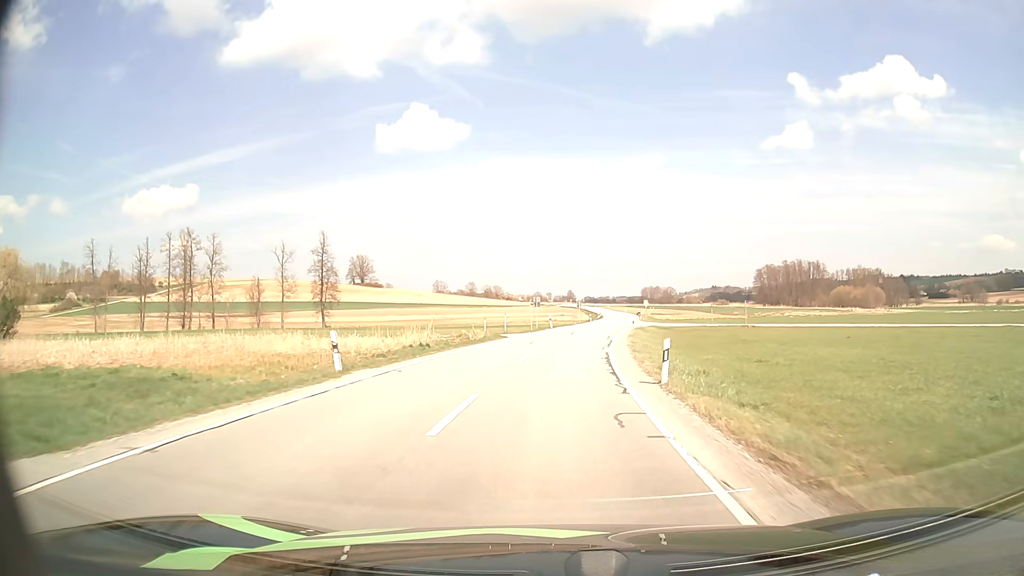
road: secondary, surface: asphalt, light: Day
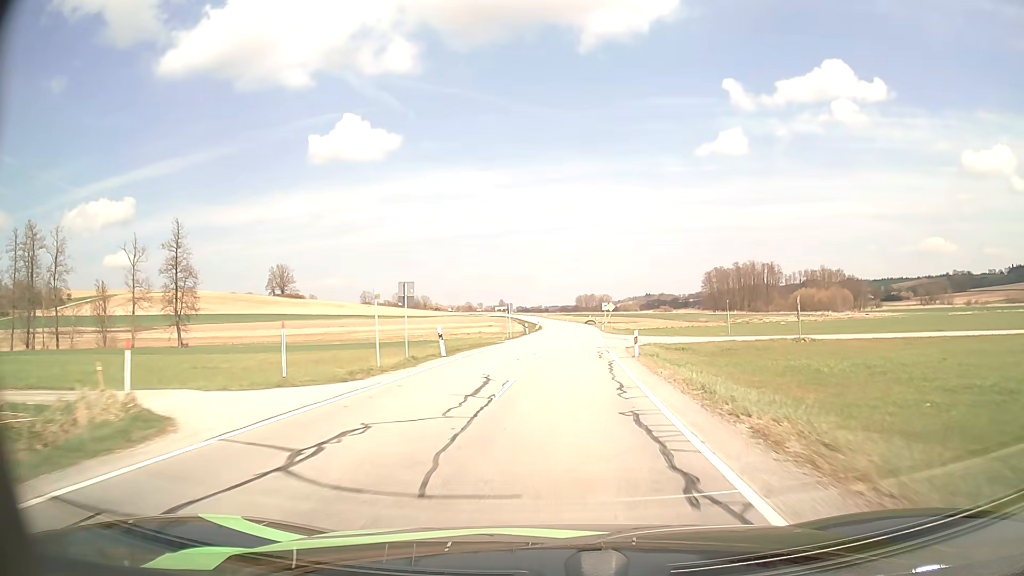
(+1.4, +32.2) m; +5°
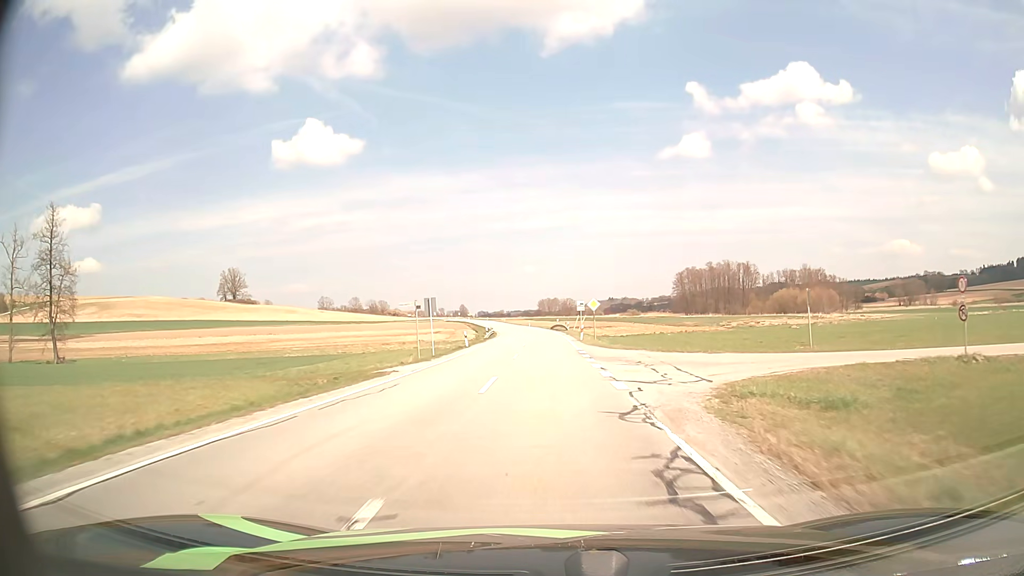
(+0.7, +21.9) m; +3°
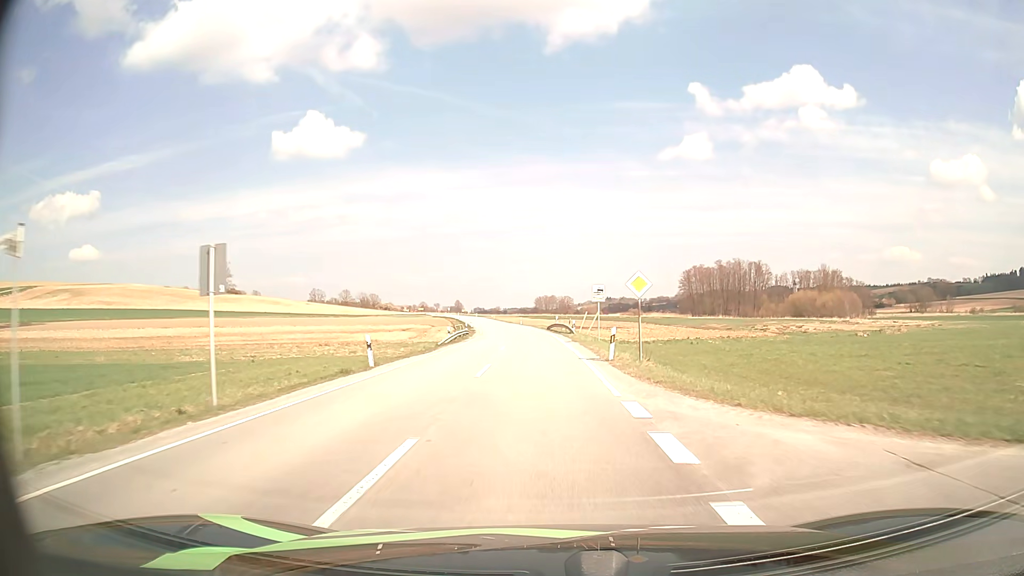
(+0.1, +22.1) m; 0°
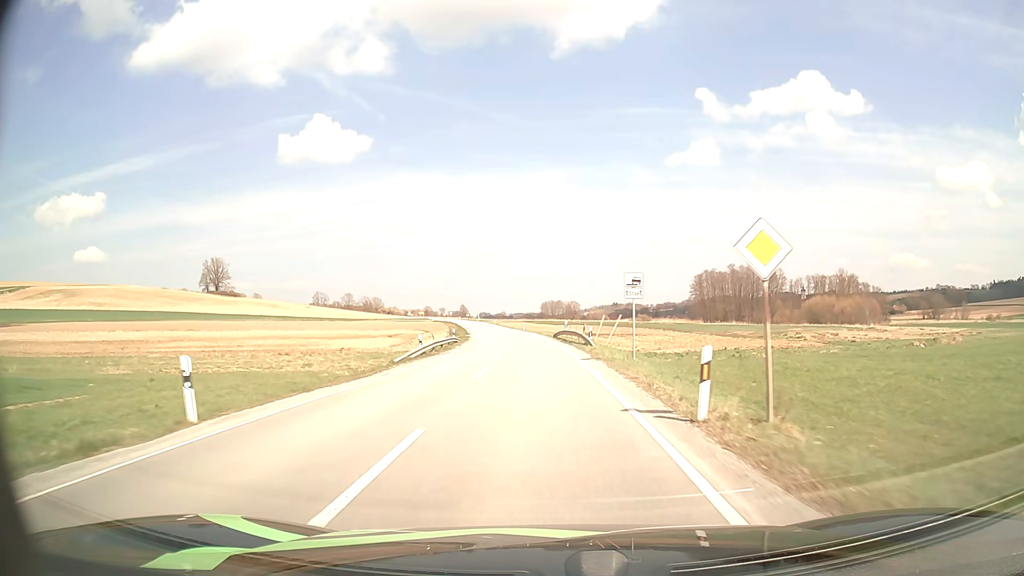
(-0.1, +11.1) m; -1°
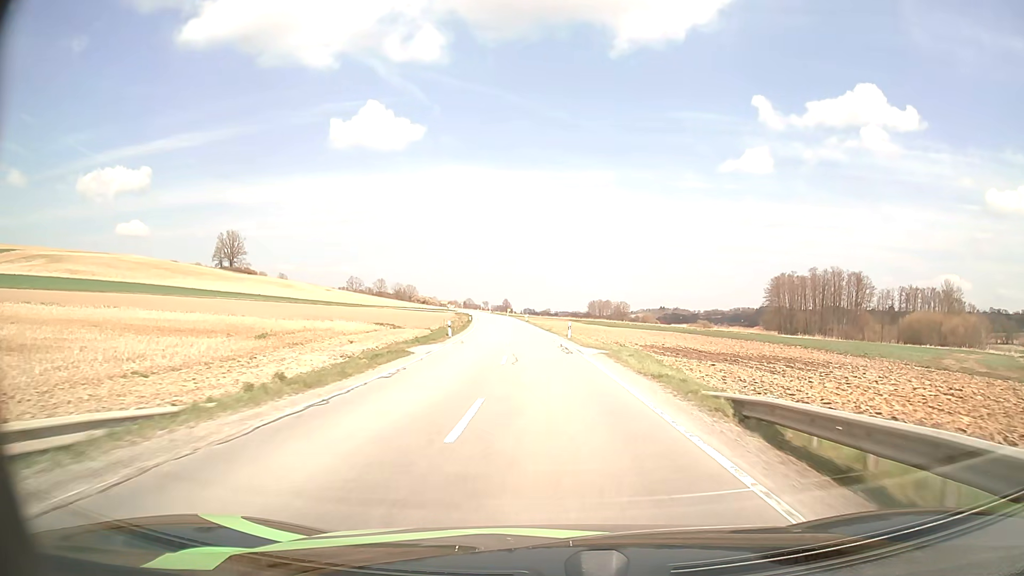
(-1.5, +44.8) m; -4°
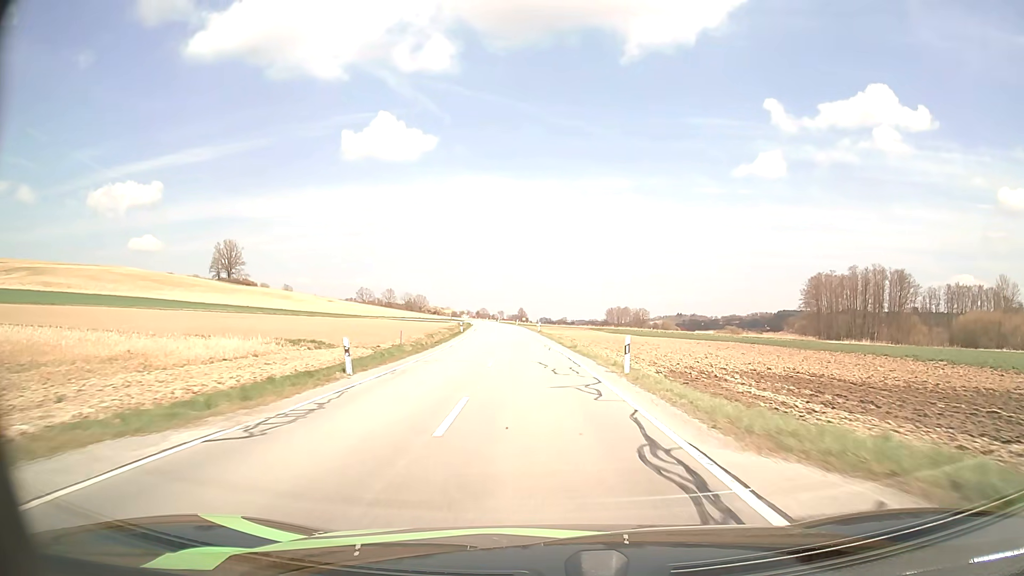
(-0.3, +23.2) m; -1°
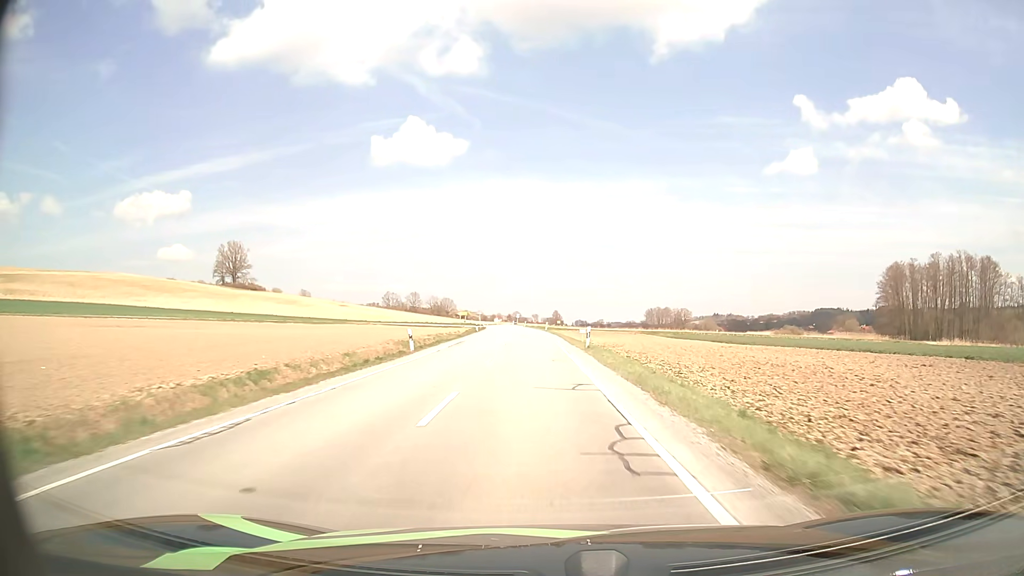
(-0.9, +35.6) m; -3°
(0, +10) (0, +20) (-1, +30) (-1, +40) (-1, +50) (-2, +60) (-3, +70) (-3, +80) (-4, +90) (-5, +100) m
